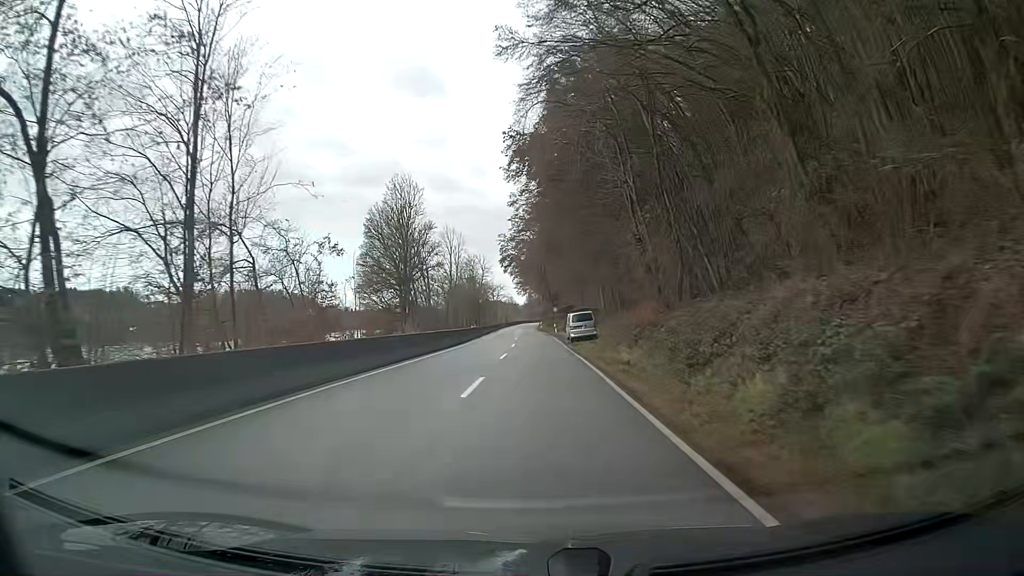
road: secondary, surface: asphalt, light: Day
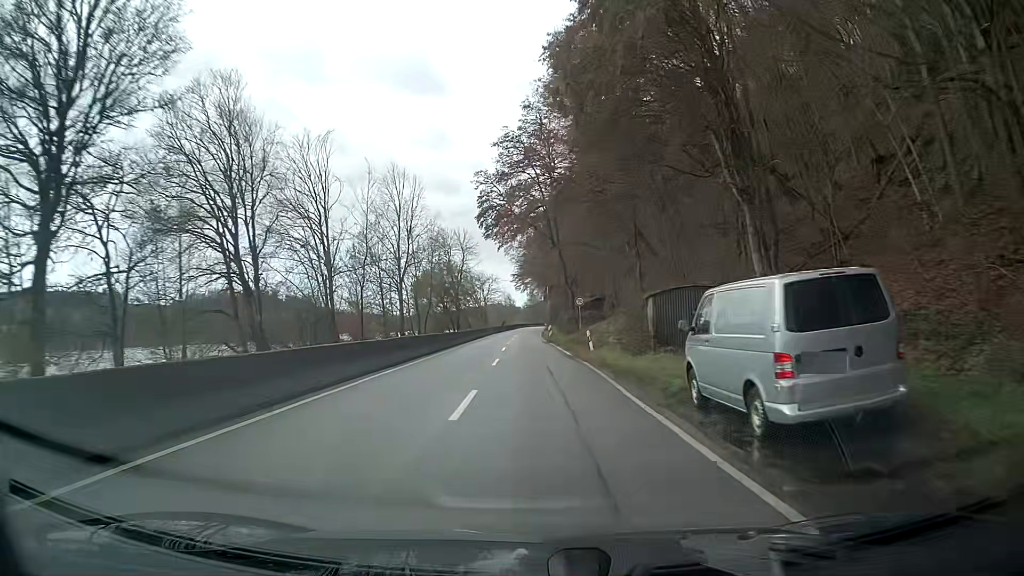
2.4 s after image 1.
(-0.2, +38.8) m; 0°
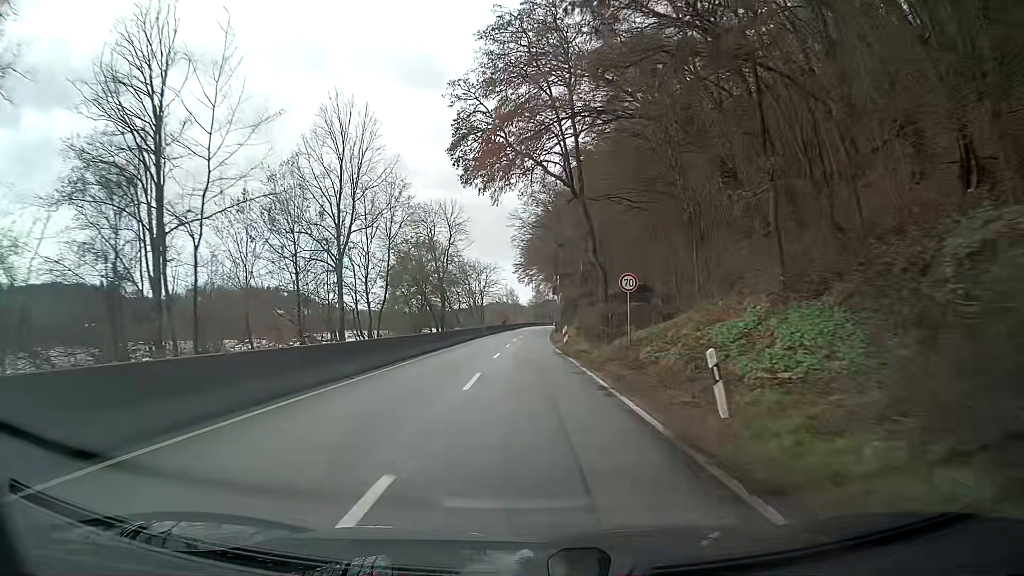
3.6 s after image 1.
(0.0, +19.5) m; 0°
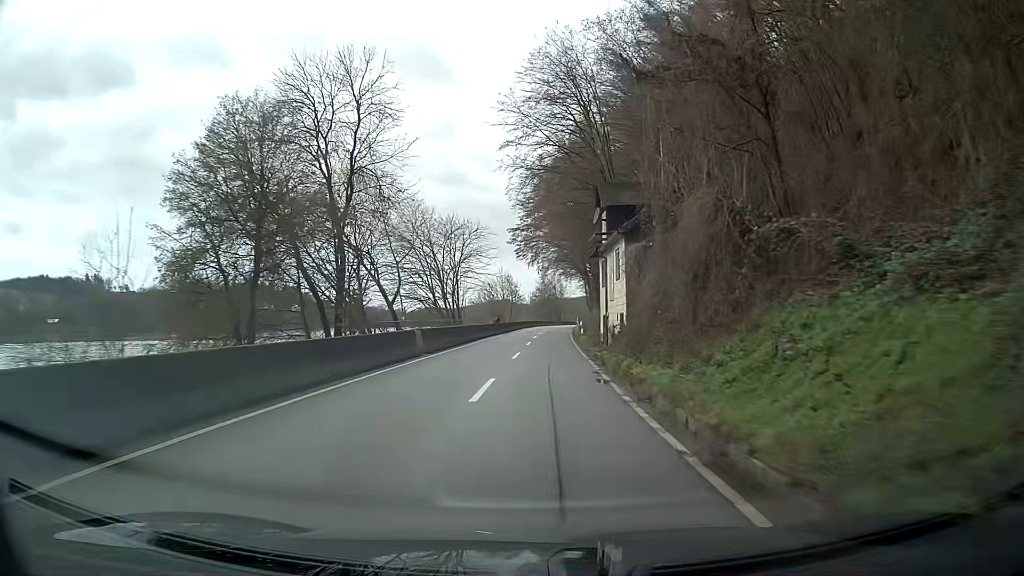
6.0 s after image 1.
(-0.7, +38.8) m; 0°
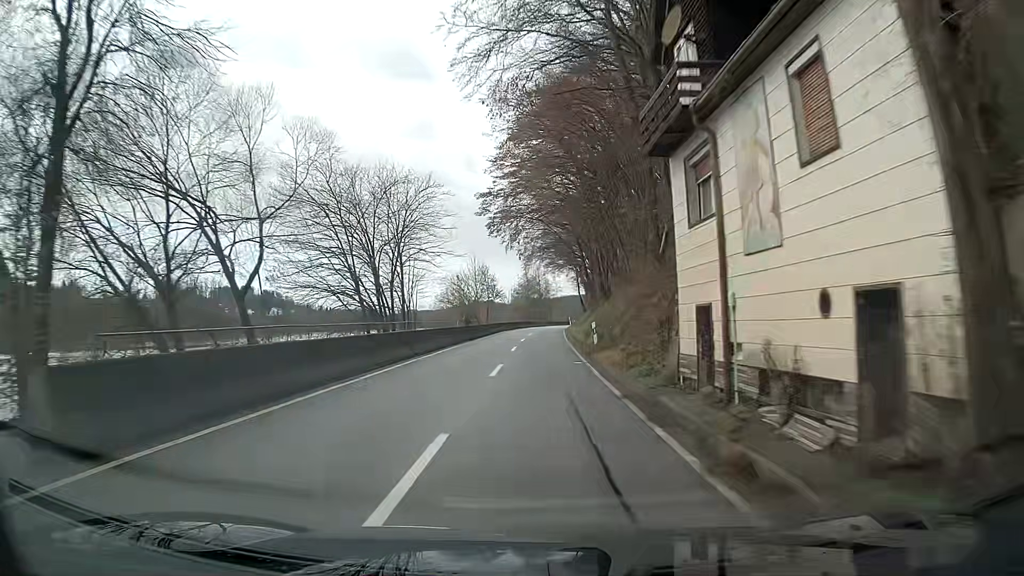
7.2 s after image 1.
(+0.2, +19.2) m; +1°
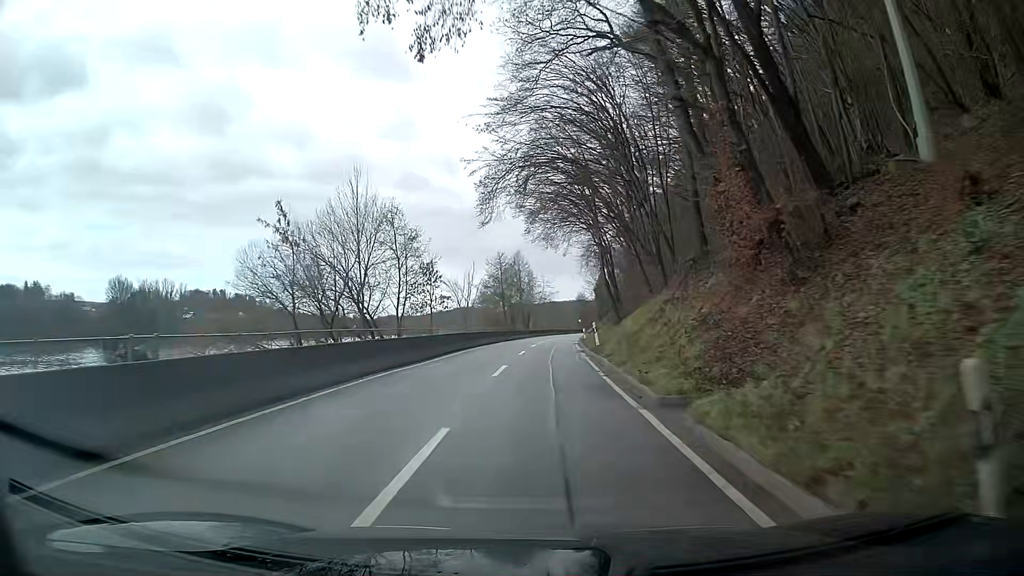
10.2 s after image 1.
(+0.8, +47.5) m; +2°
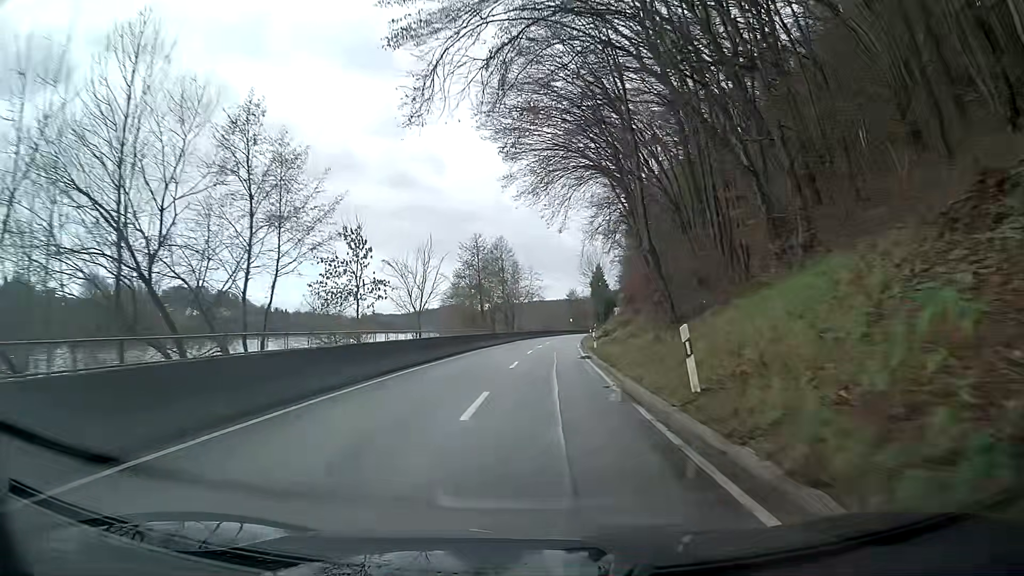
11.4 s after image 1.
(+0.2, +19.1) m; +1°
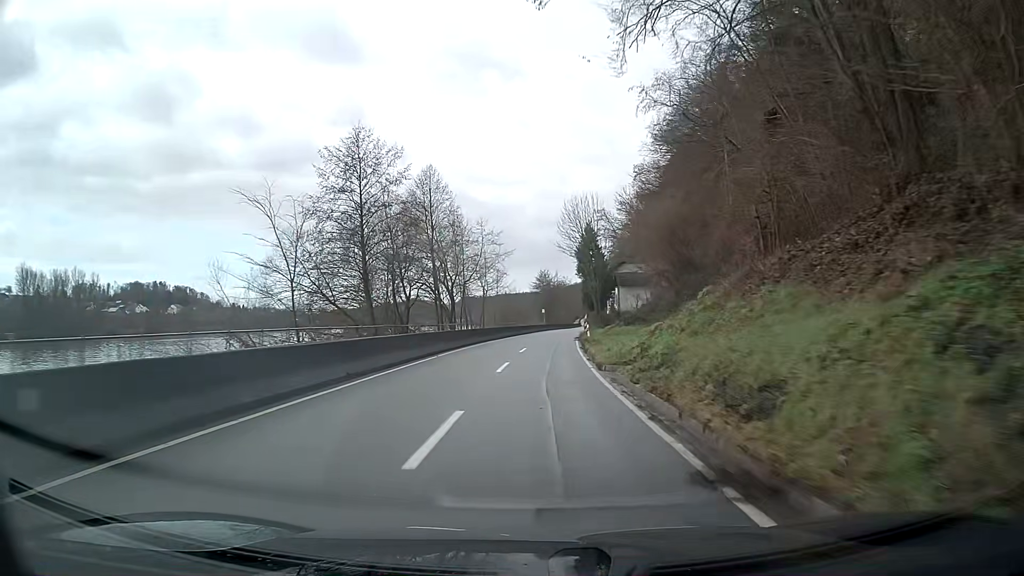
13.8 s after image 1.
(+1.2, +39.4) m; +3°
